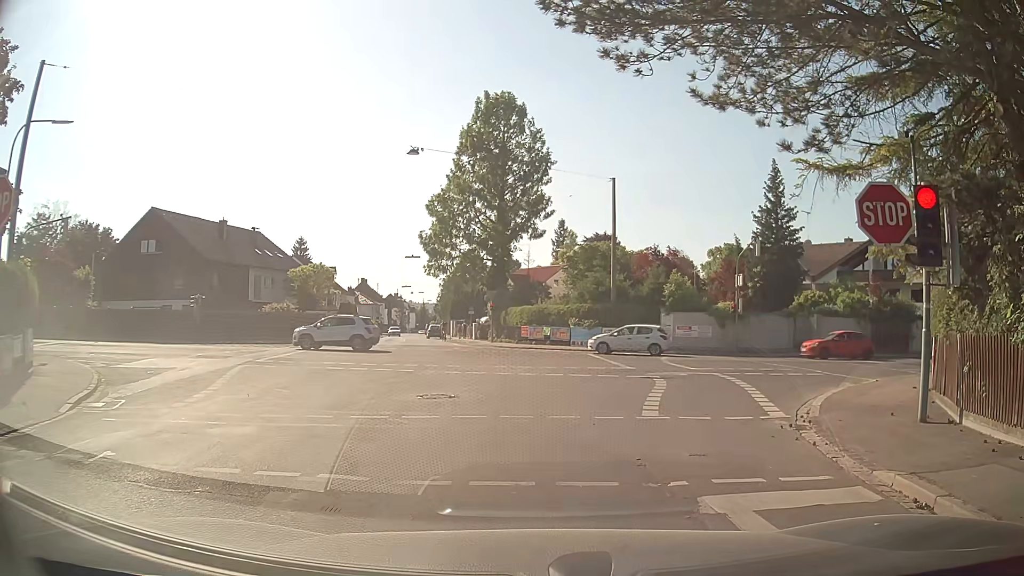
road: secondary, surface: asphalt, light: Day
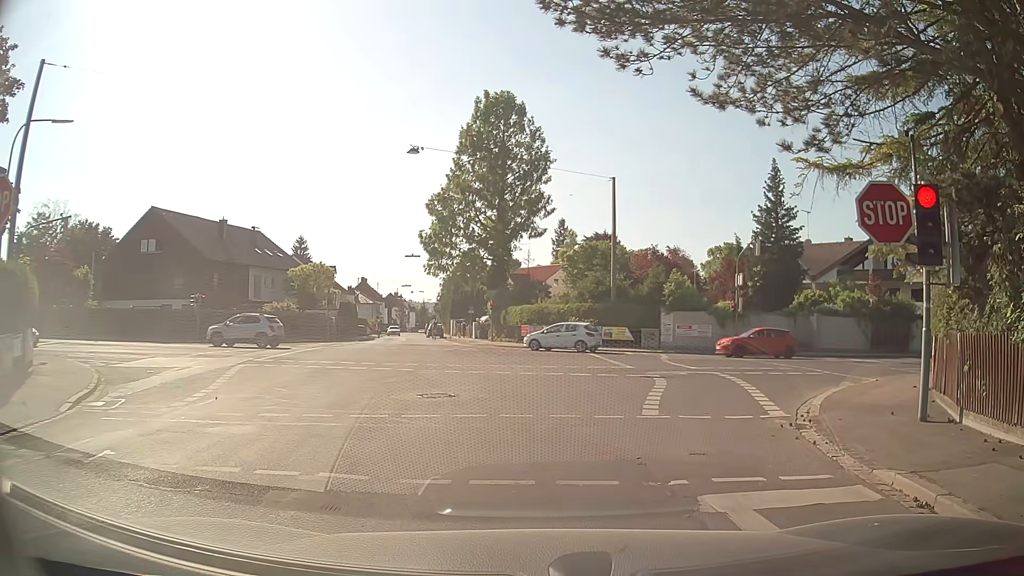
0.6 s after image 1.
(0.0, 0.0) m; 0°
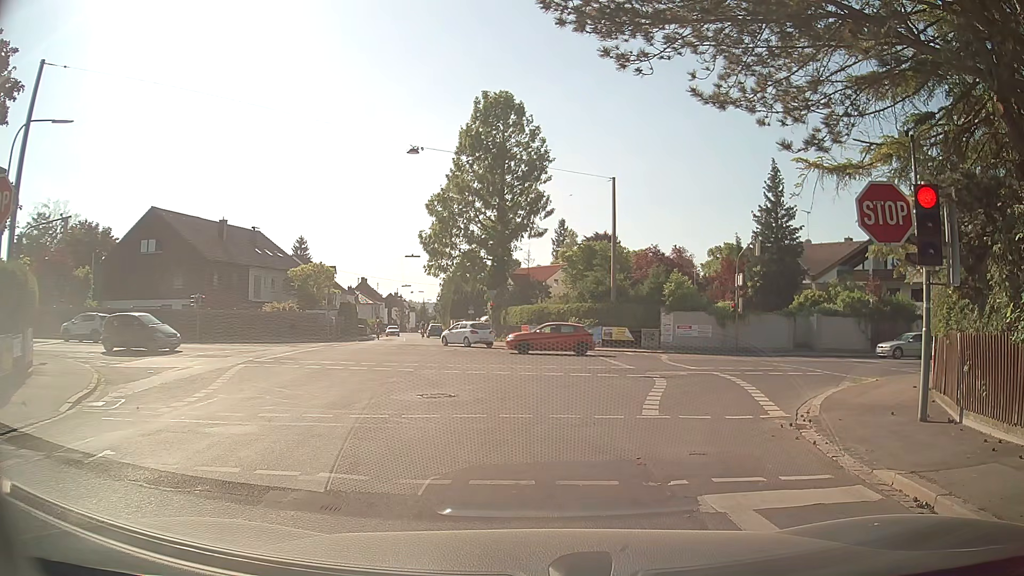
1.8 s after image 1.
(0.0, 0.0) m; 0°
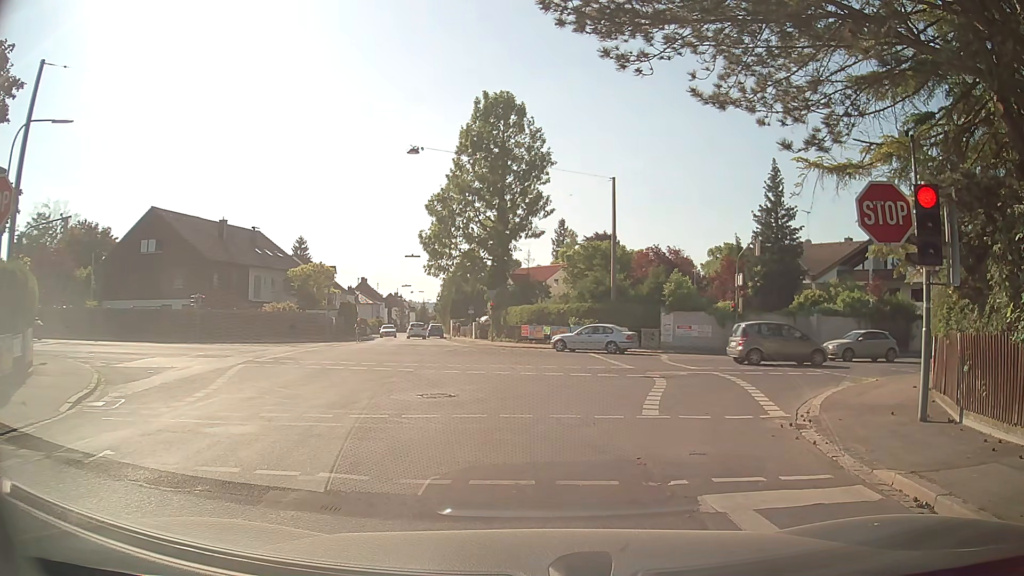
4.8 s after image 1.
(0.0, 0.0) m; 0°
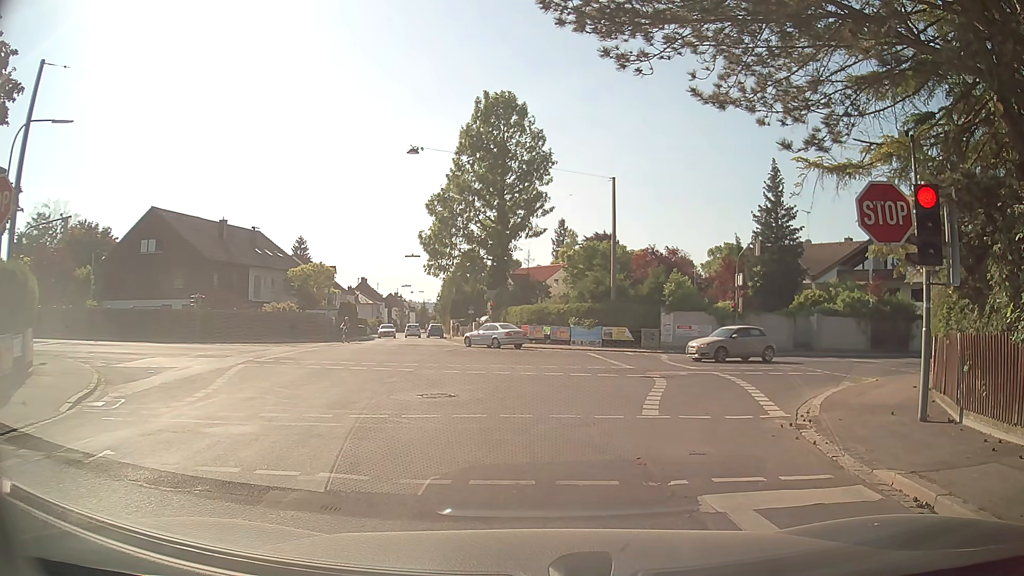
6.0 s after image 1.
(0.0, 0.0) m; 0°
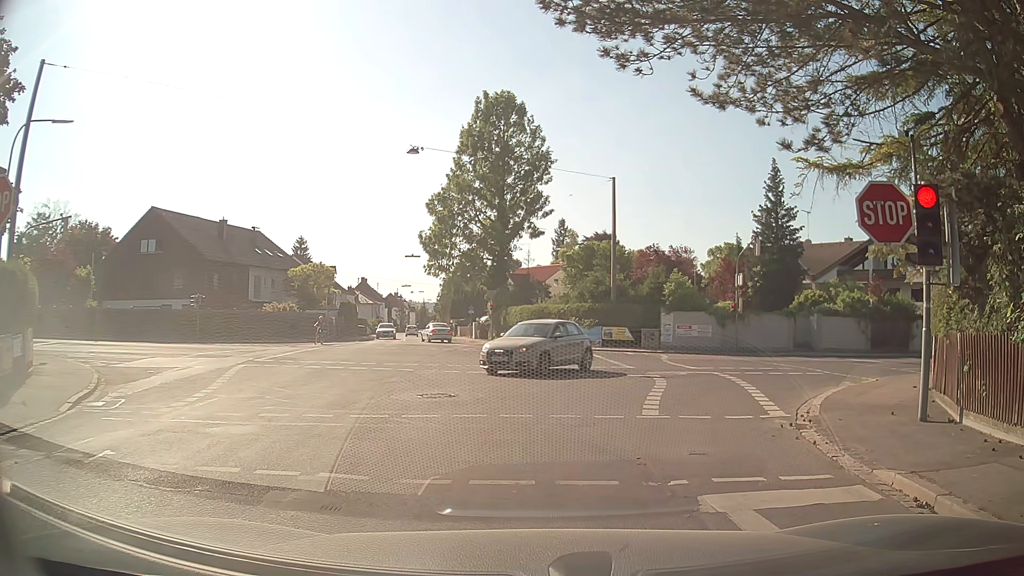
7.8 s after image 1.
(0.0, 0.0) m; 0°
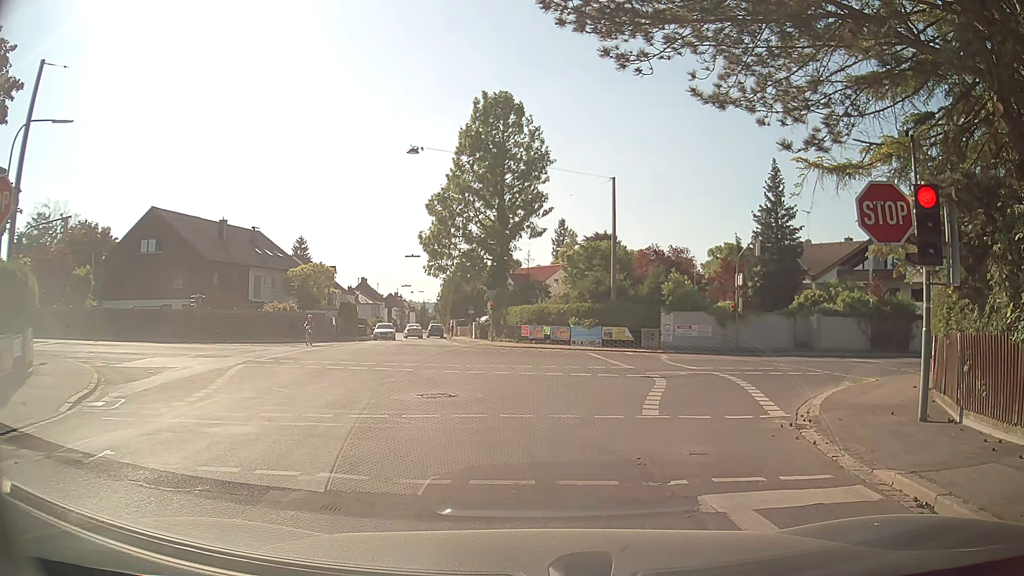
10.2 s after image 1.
(0.0, 0.0) m; 0°
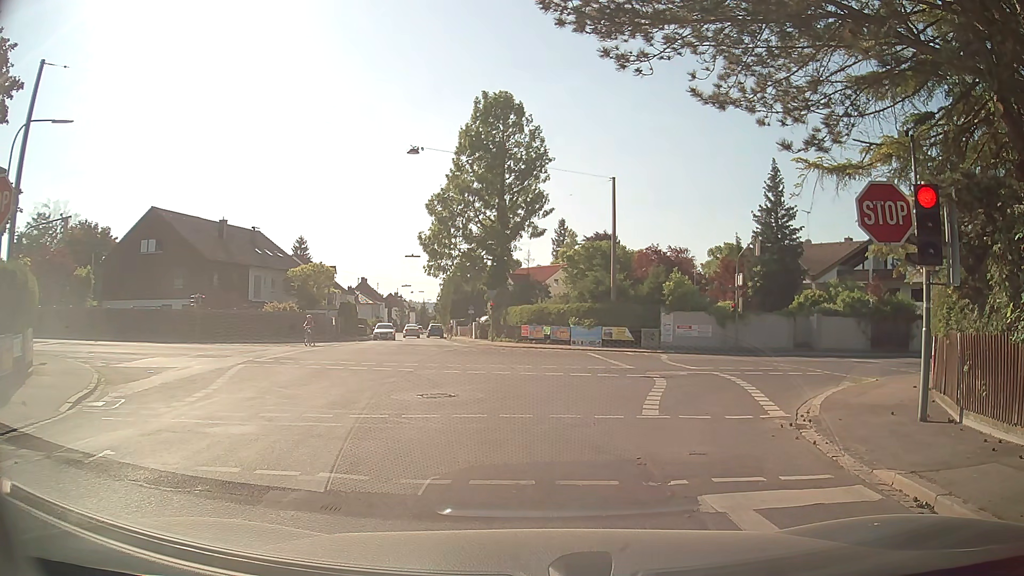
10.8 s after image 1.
(0.0, 0.0) m; 0°
(-1, +10) (+2, +19) (+9, +26) (+18, +31) (+28, +33) (+38, +35) (+48, +36) (+57, +38) (+67, +40) (+77, +42) m
